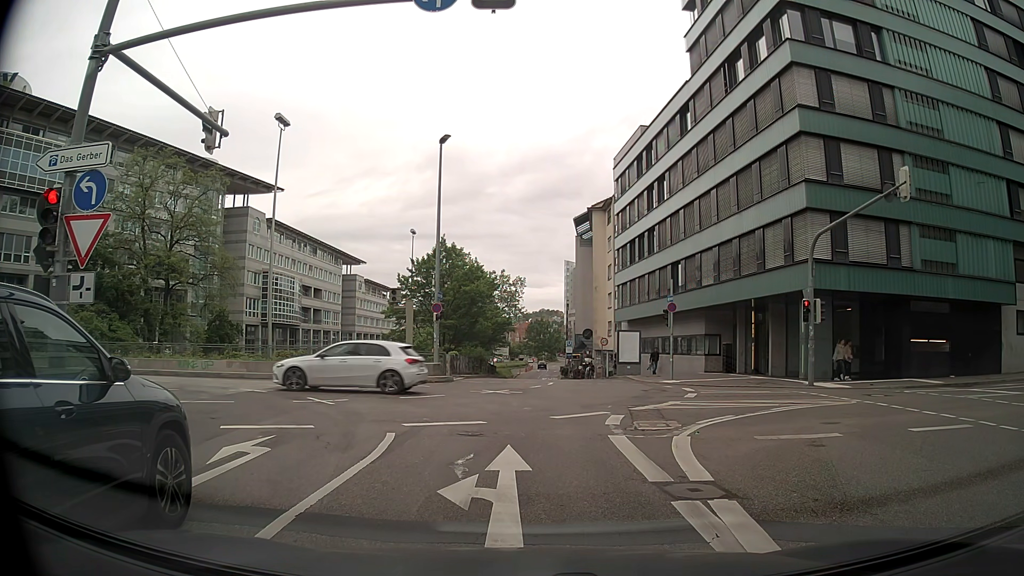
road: primary_link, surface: asphalt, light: Day
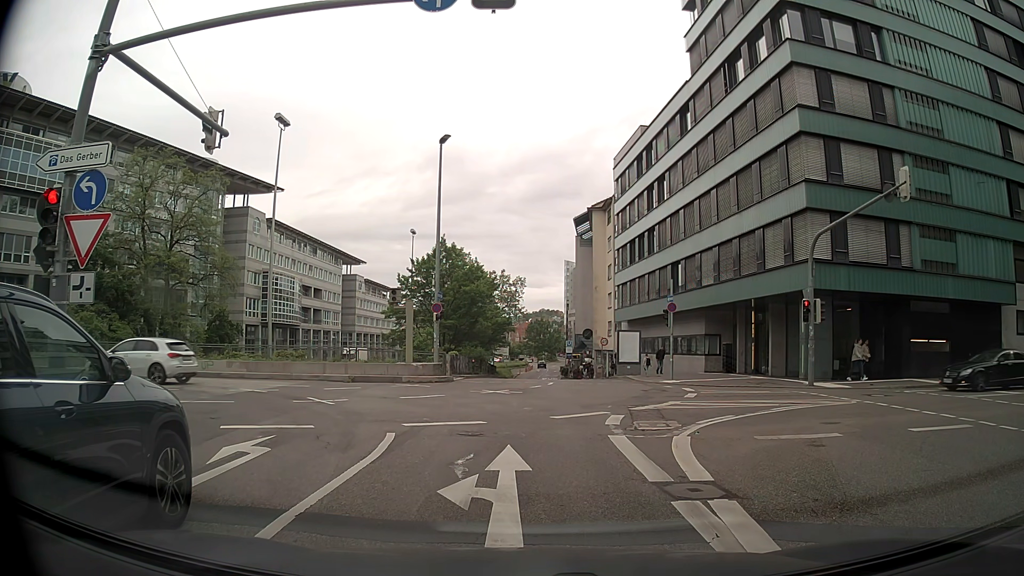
(0.0, 0.0) m; 0°
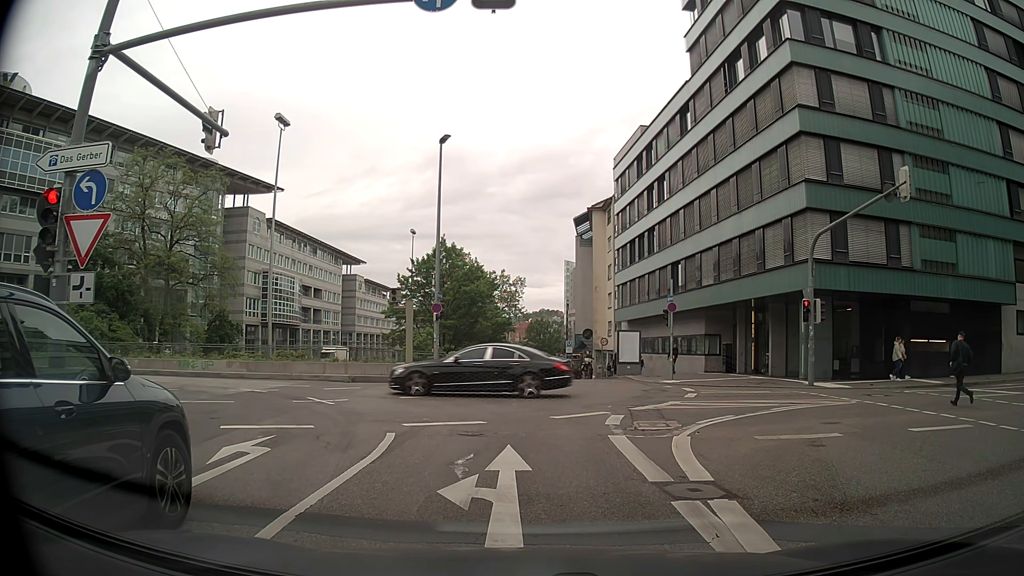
(0.0, 0.0) m; 0°
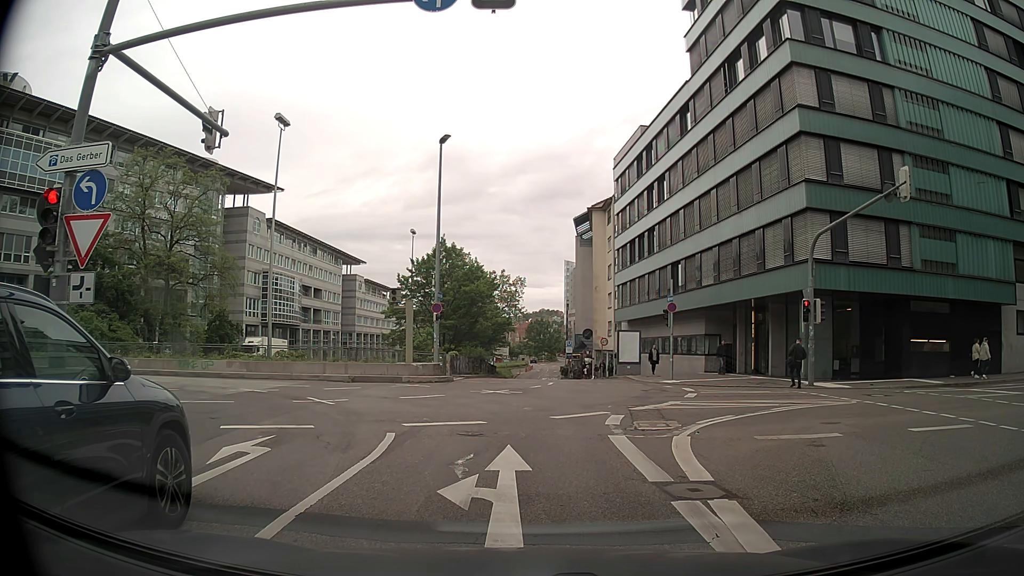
(0.0, 0.0) m; 0°
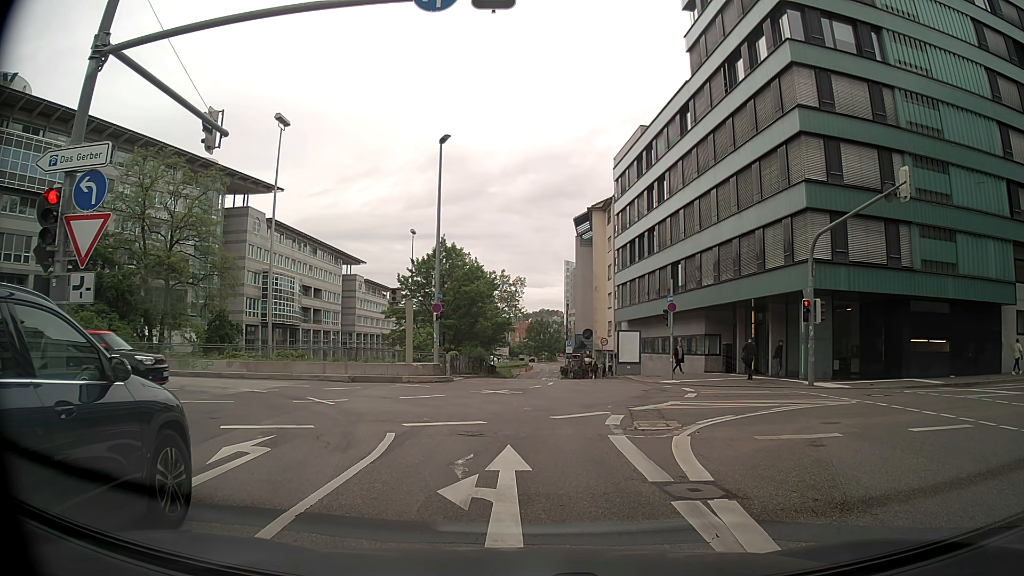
(0.0, 0.0) m; 0°
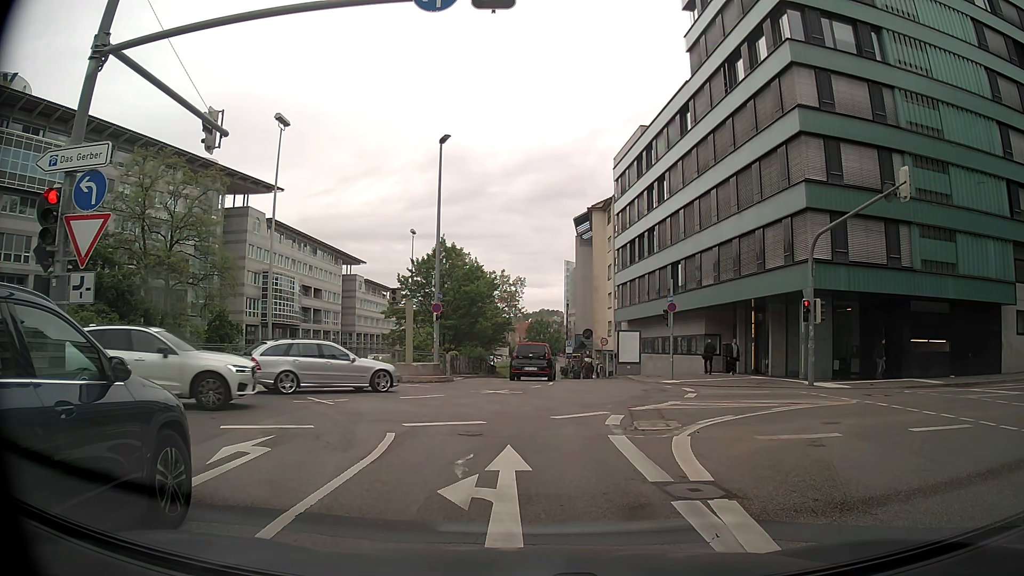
(0.0, 0.0) m; 0°
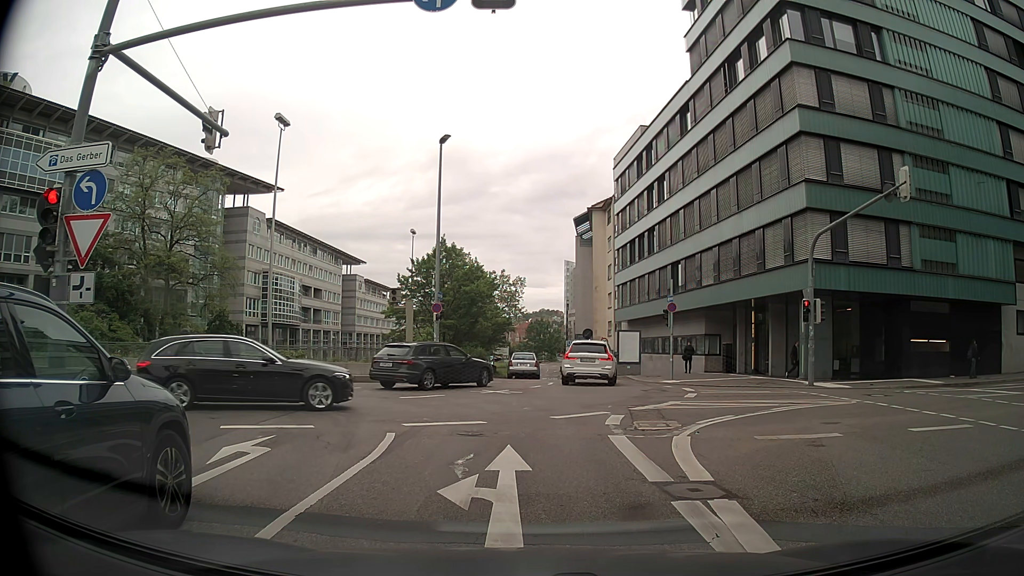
(0.0, 0.0) m; 0°
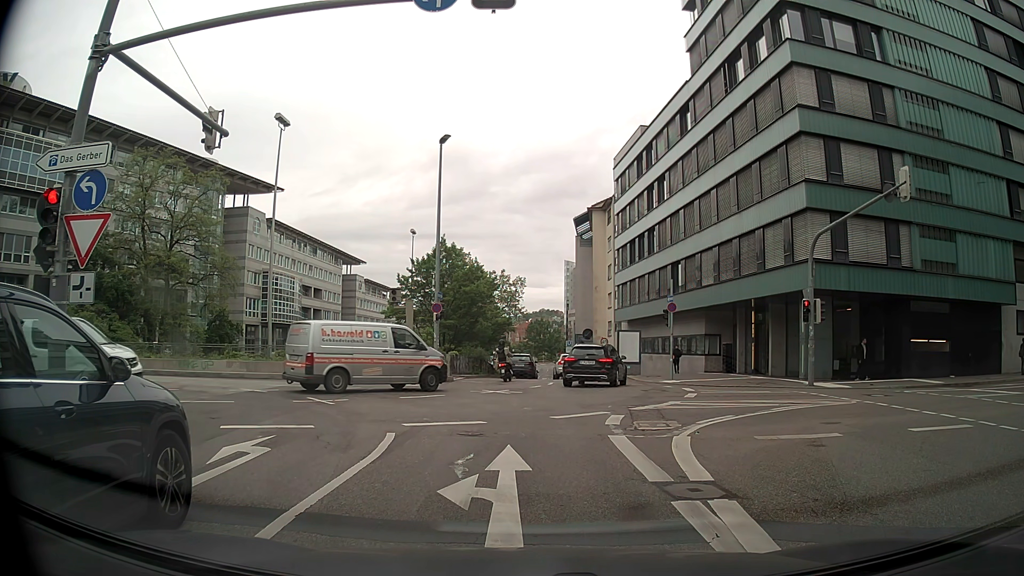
(0.0, 0.0) m; 0°
